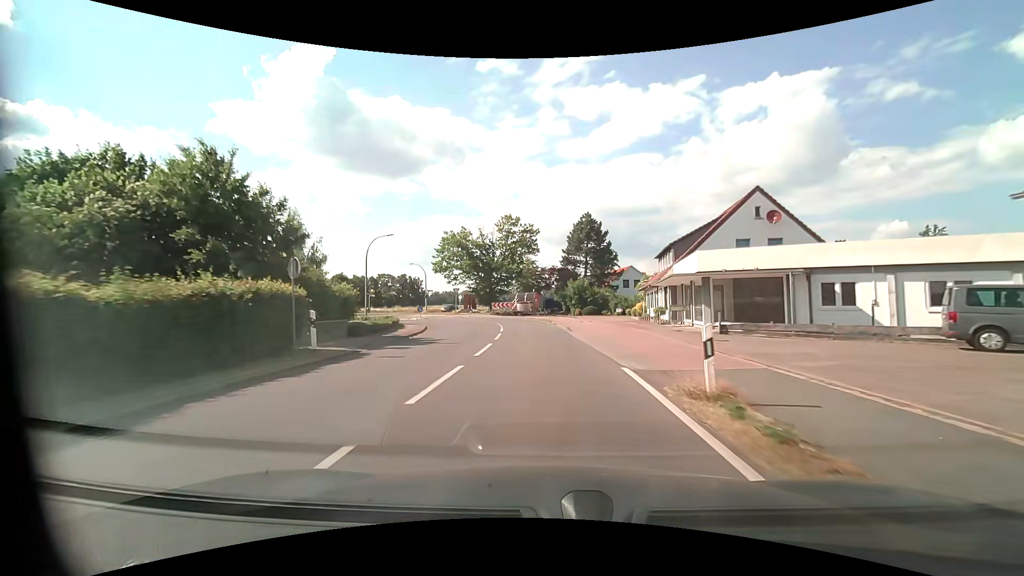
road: tertiary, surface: asphalt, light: Day
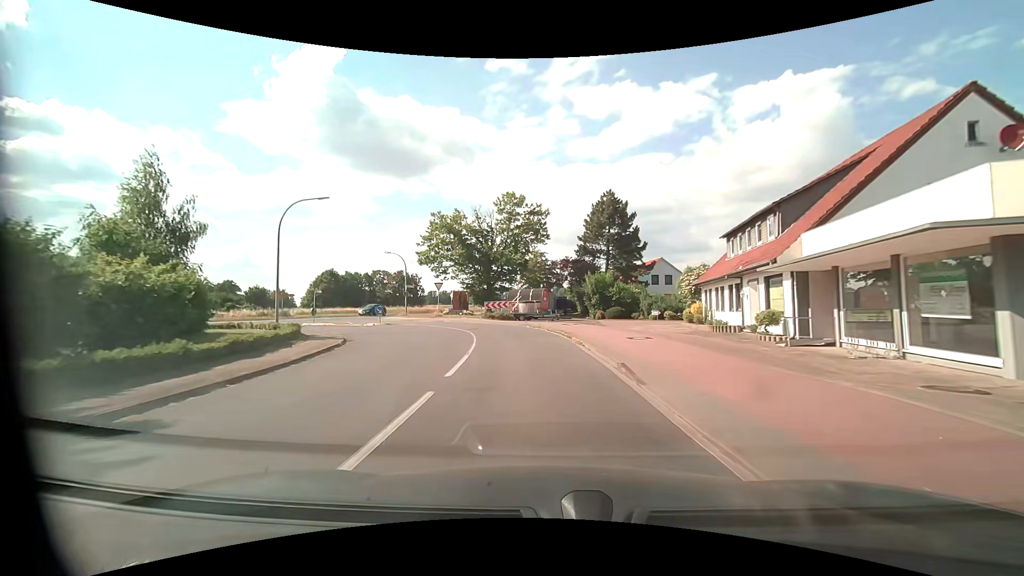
(-0.1, +15.1) m; -1°
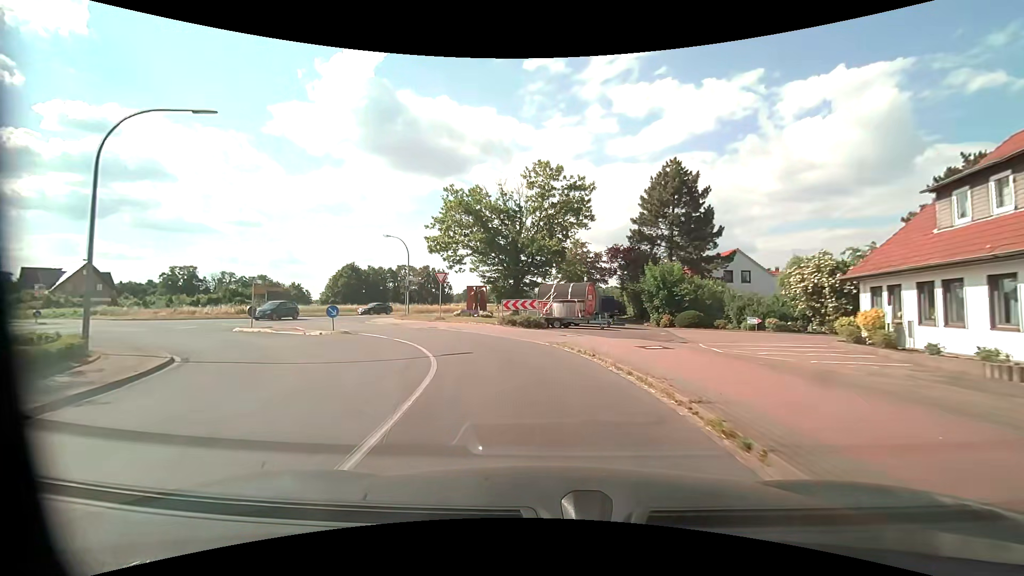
(-0.4, +13.4) m; -4°
(-1, +10) (-3, +20) (-9, +28) (-15, +36) (-18, +45) (-14, +55) (-10, +64) (-5, +72) (-1, +81) (+4, +90) m
